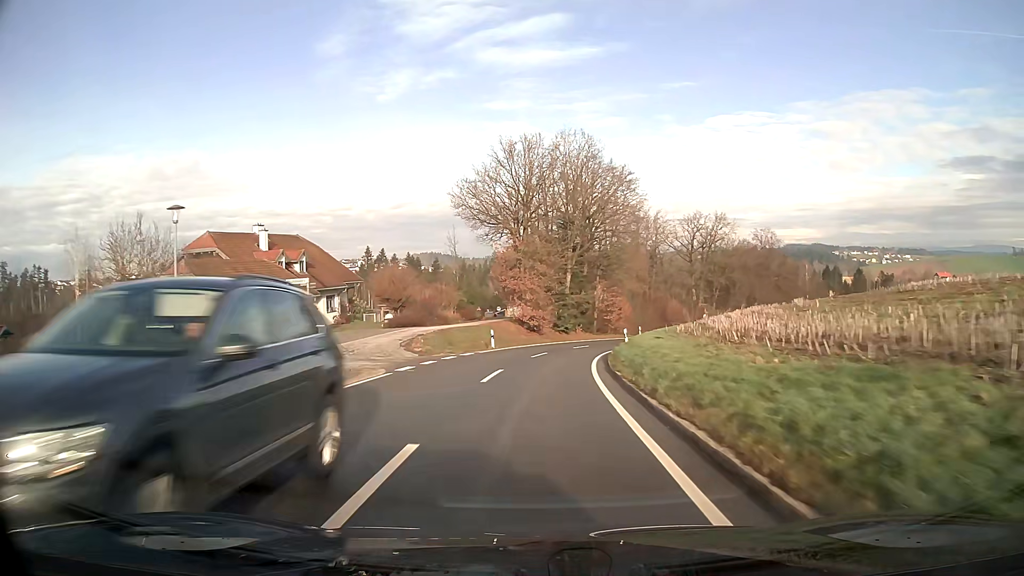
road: tertiary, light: Day
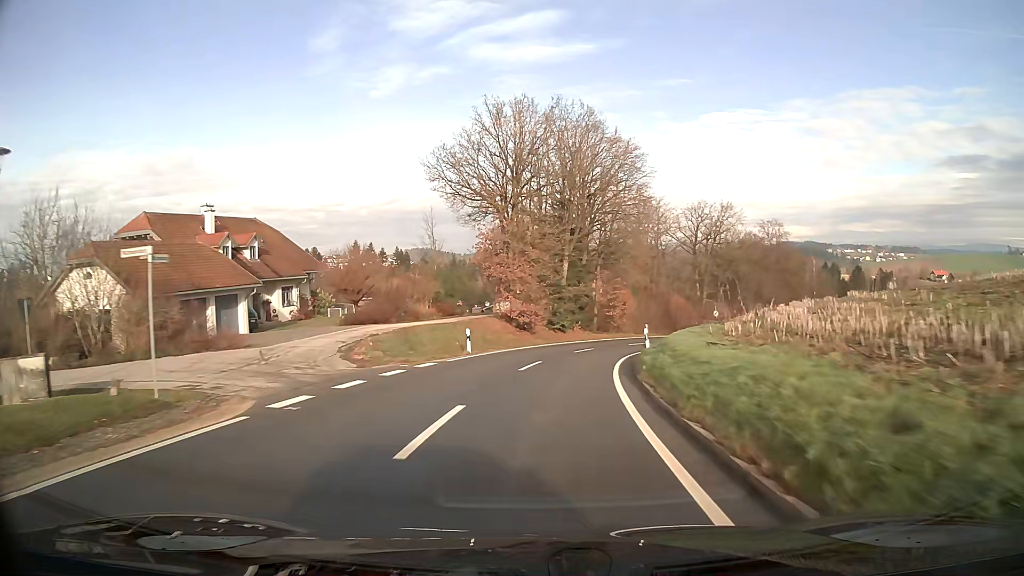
(+0.1, +8.7) m; +2°
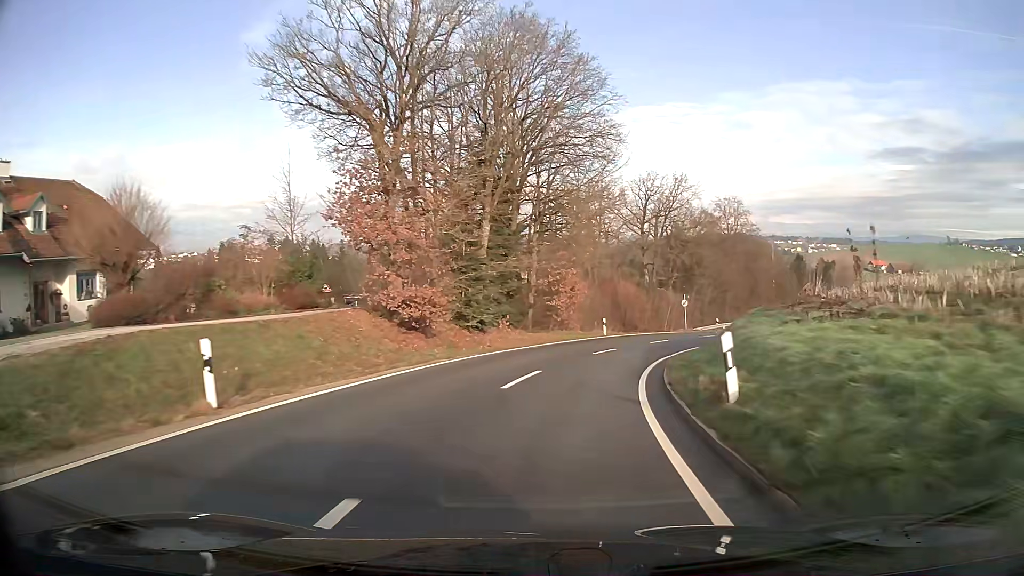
(+0.9, +17.4) m; +7°
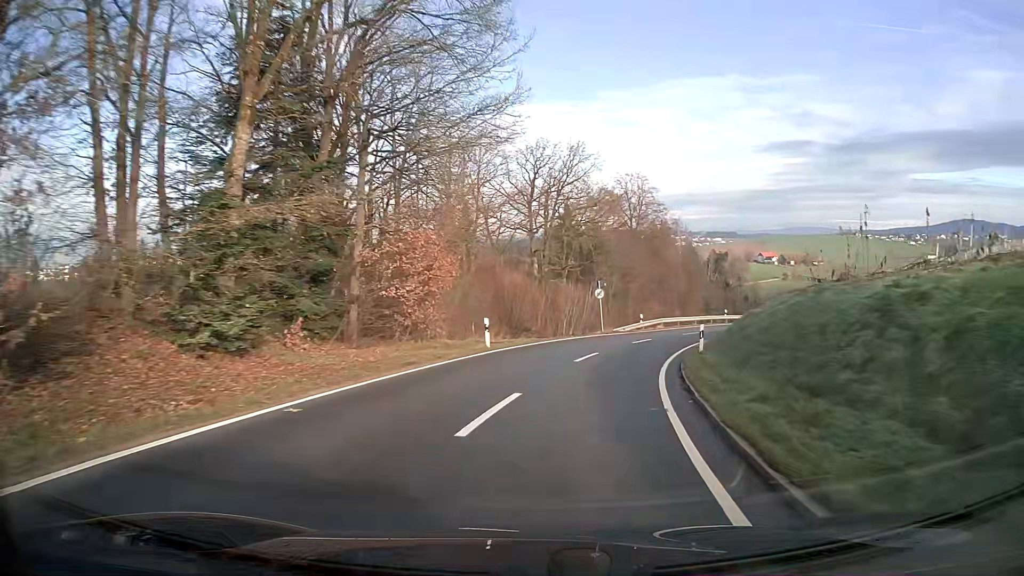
(+1.5, +16.7) m; +11°
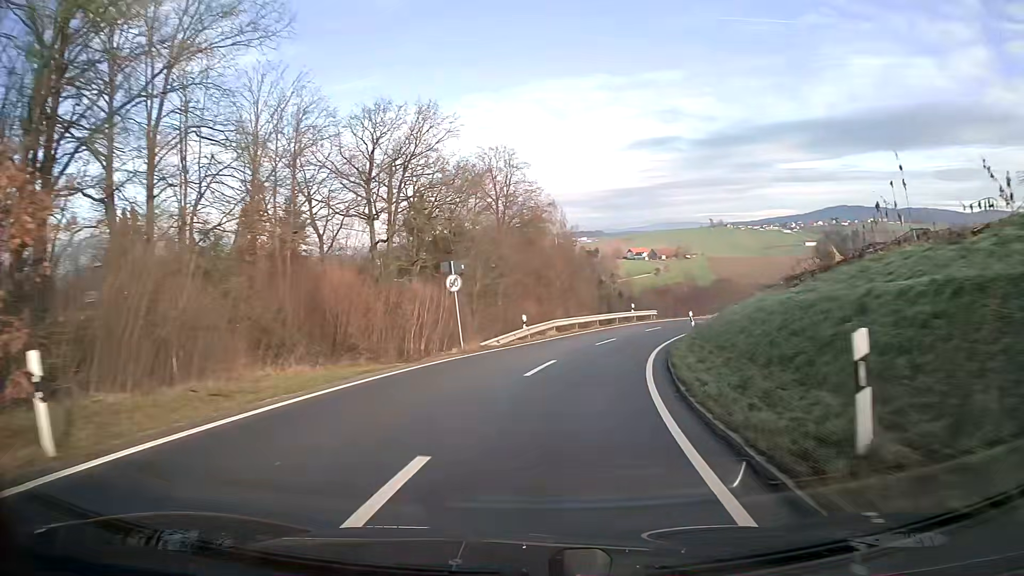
(+1.6, +16.8) m; +11°
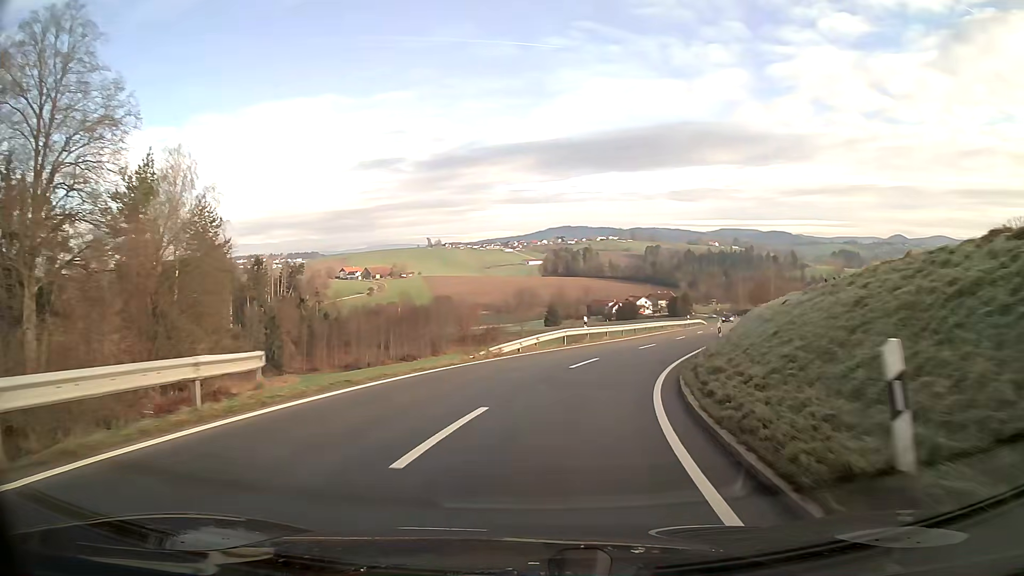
(+9.2, +41.5) m; +25°
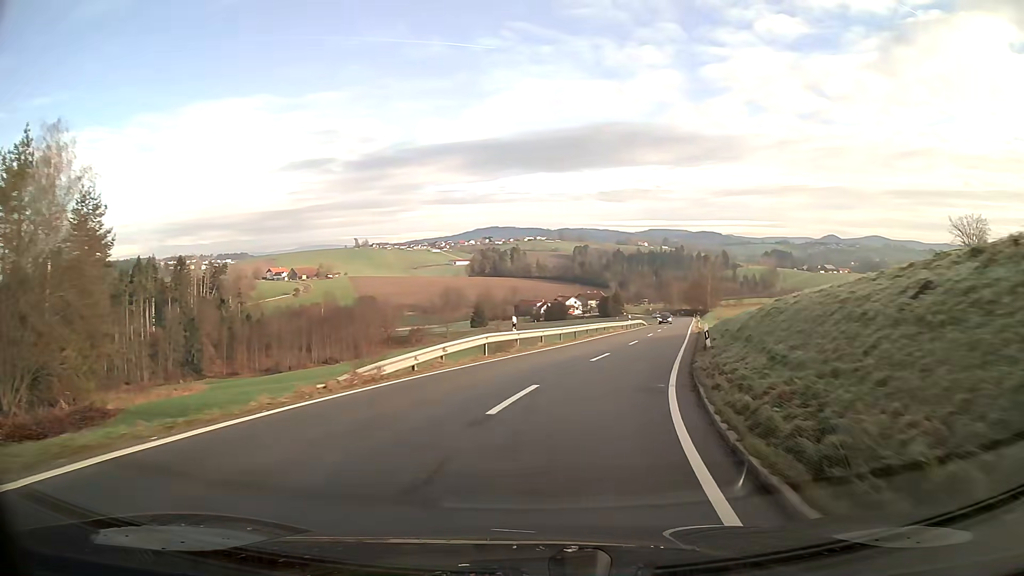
(+0.4, +8.6) m; +6°
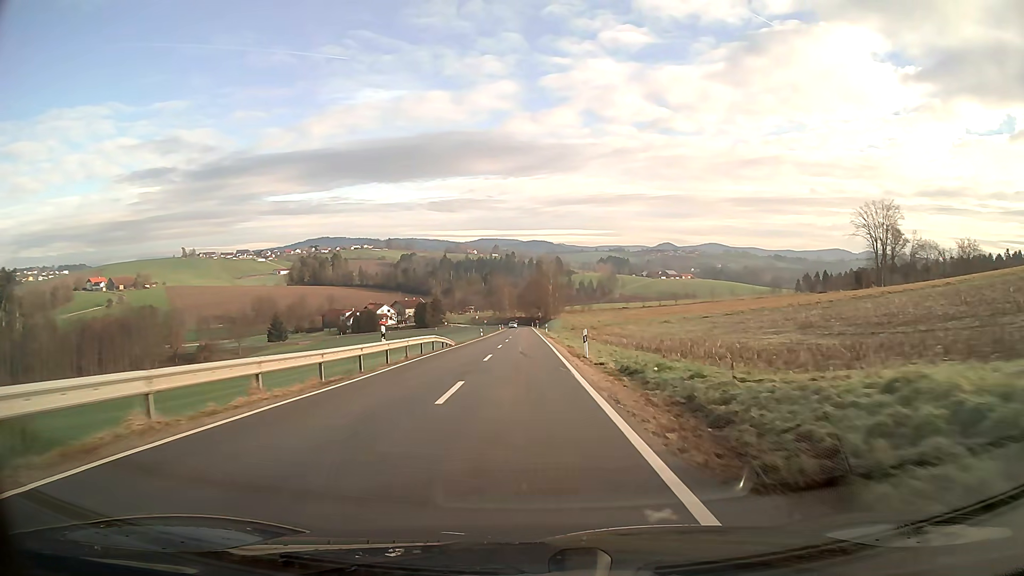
(+7.4, +45.0) m; +12°
(0, +10) (0, +20) (0, +30) (0, +40) (0, +50) (0, +60) (0, +70) (0, +80) (0, +90) (-1, +100) m
